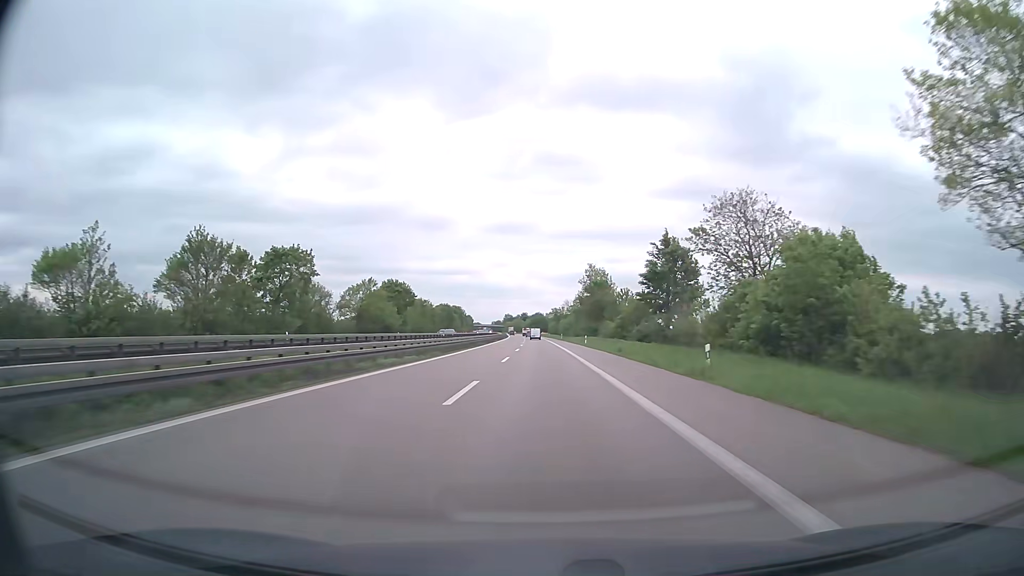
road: trunk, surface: asphalt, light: Day
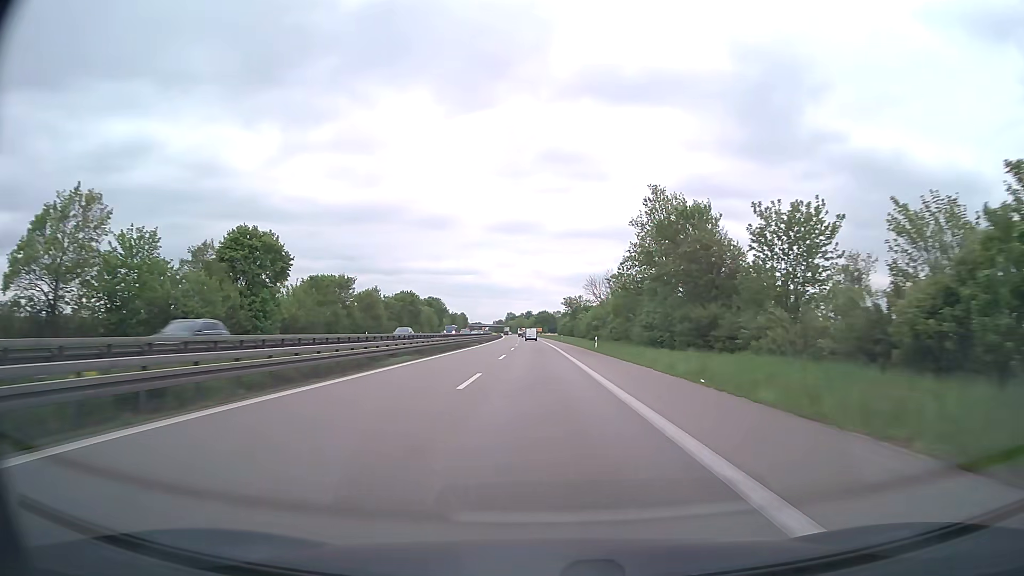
(-0.4, +68.4) m; -1°
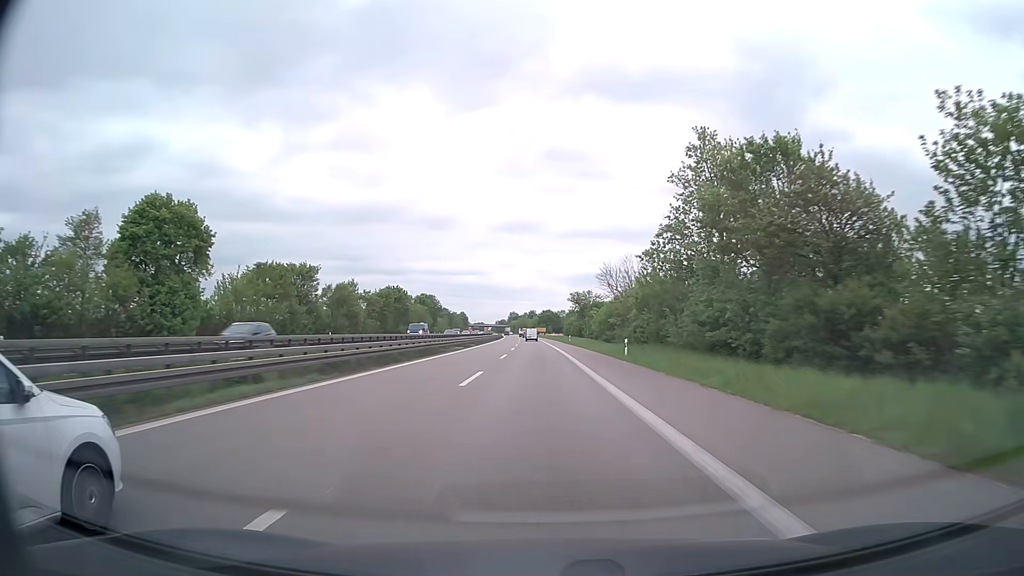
(0.0, +17.1) m; 0°
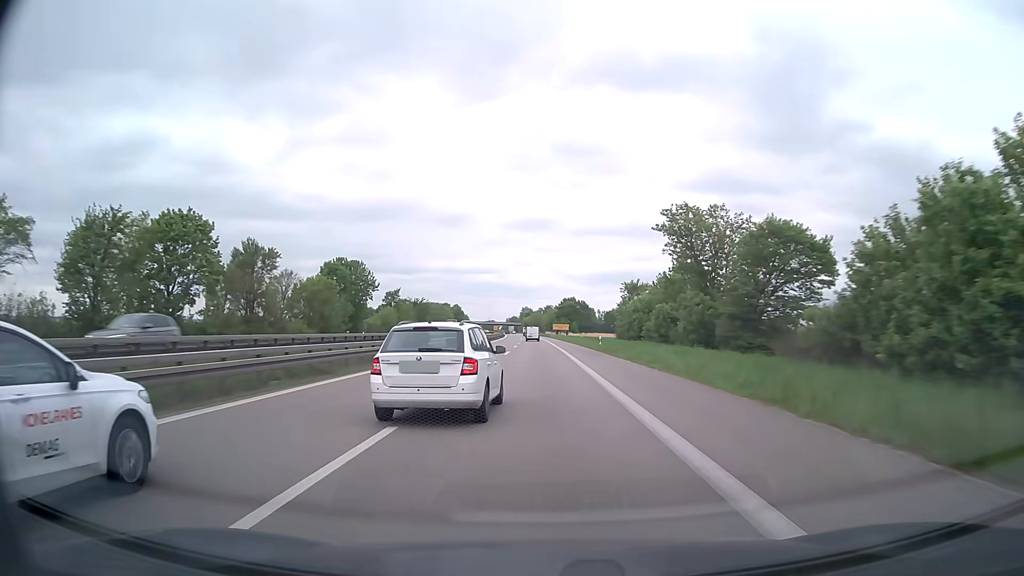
(-1.1, +85.7) m; -1°
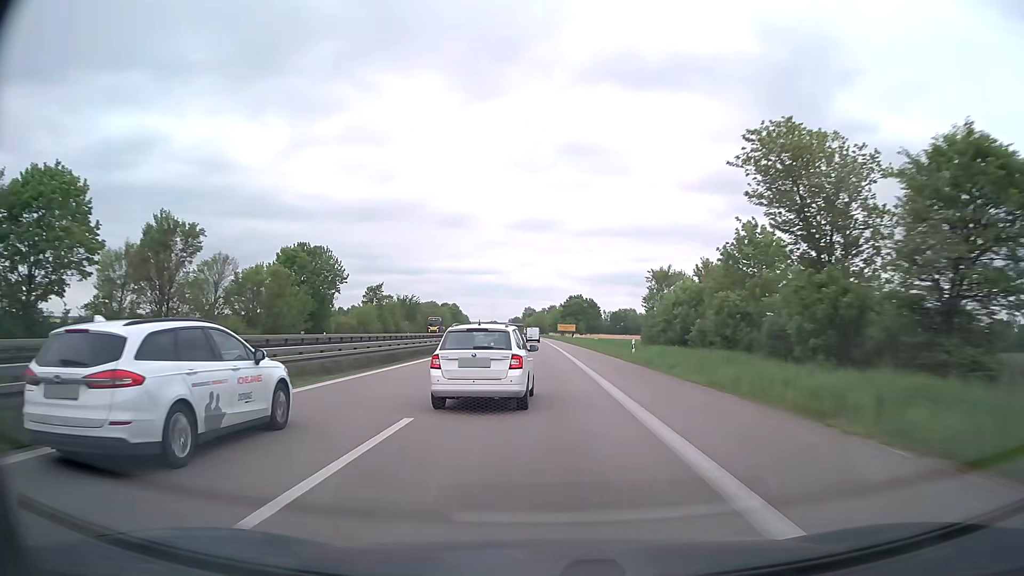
(0.0, +17.0) m; 0°
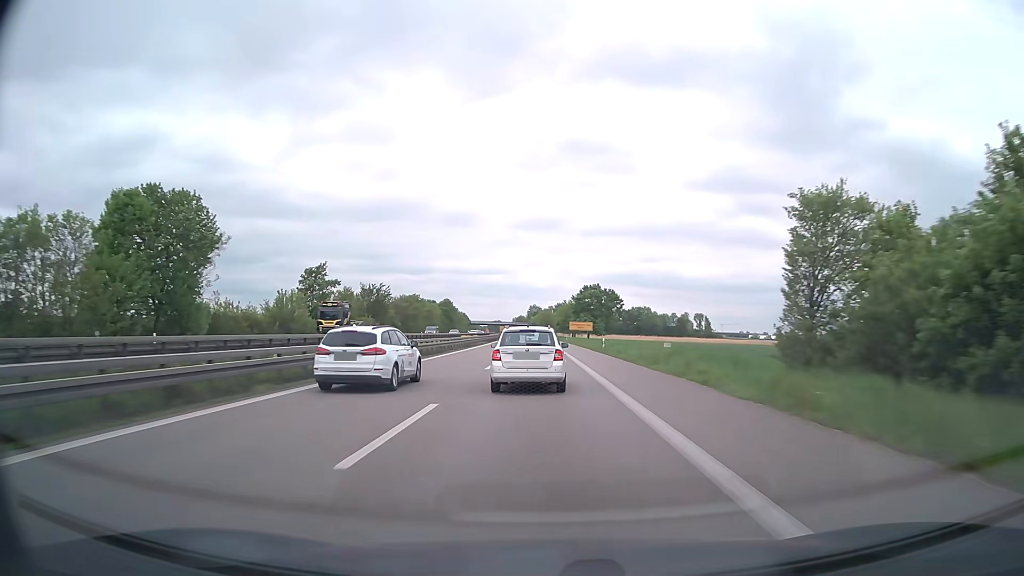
(-0.2, +34.0) m; -1°
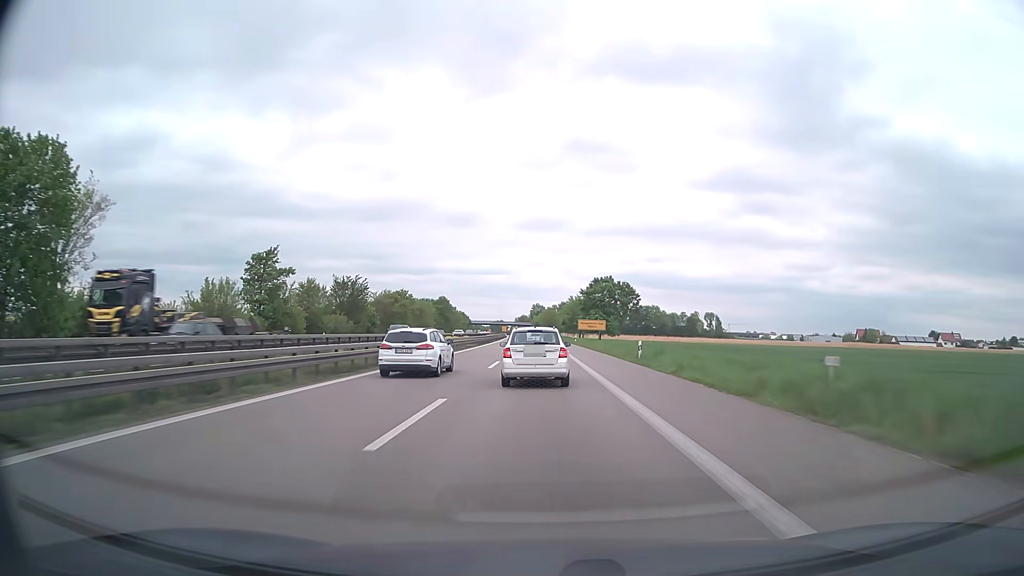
(-0.1, +17.0) m; 0°
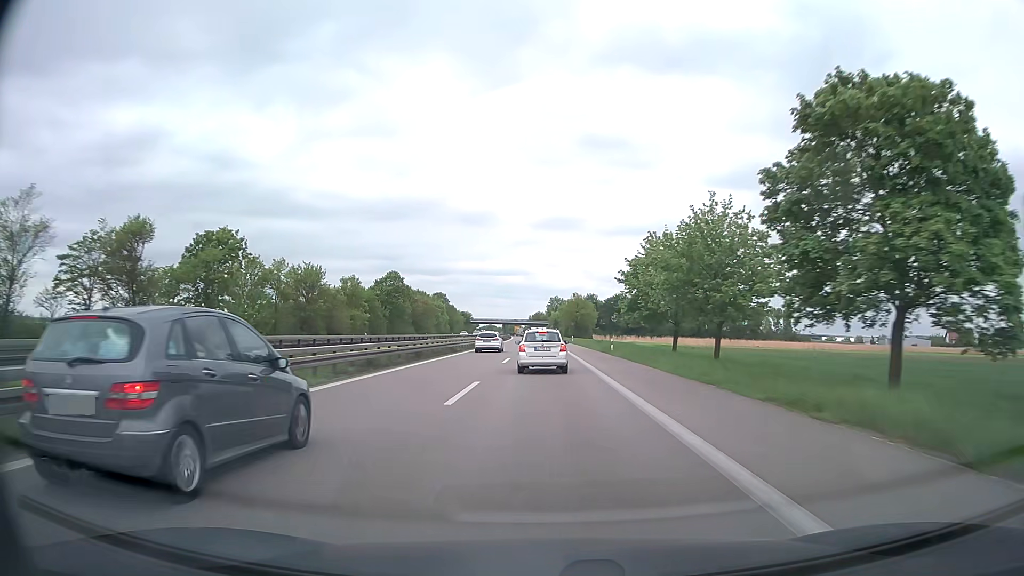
(-1.0, +85.2) m; -2°
(0, +10) (0, +20) (0, +30) (-1, +40) (-1, +50) (-2, +60) (-2, +70) (-3, +80) (-3, +90) (-4, +100) m
